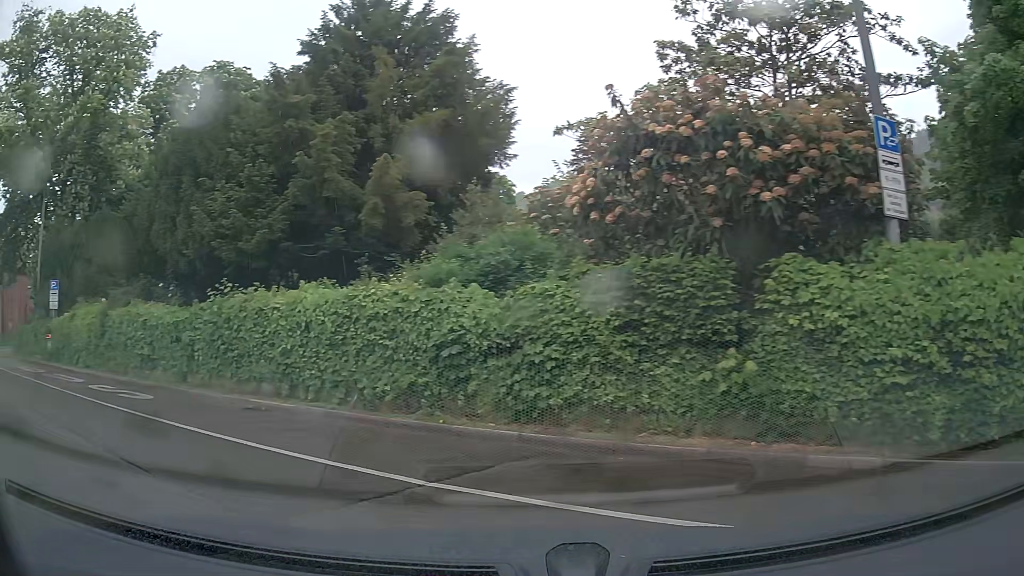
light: Day
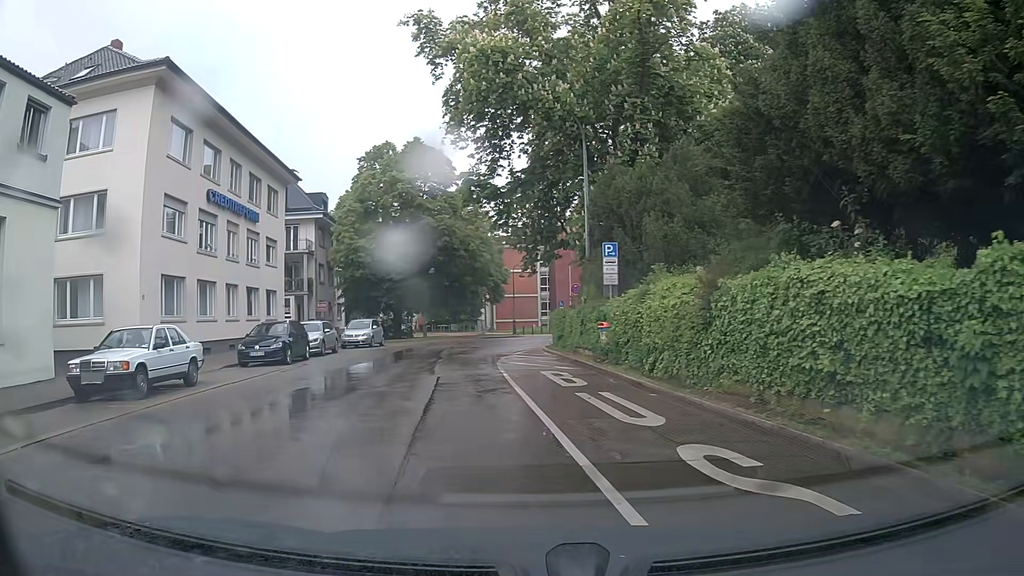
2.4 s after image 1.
(-5.1, +9.3) m; -48°
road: unclassified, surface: asphalt
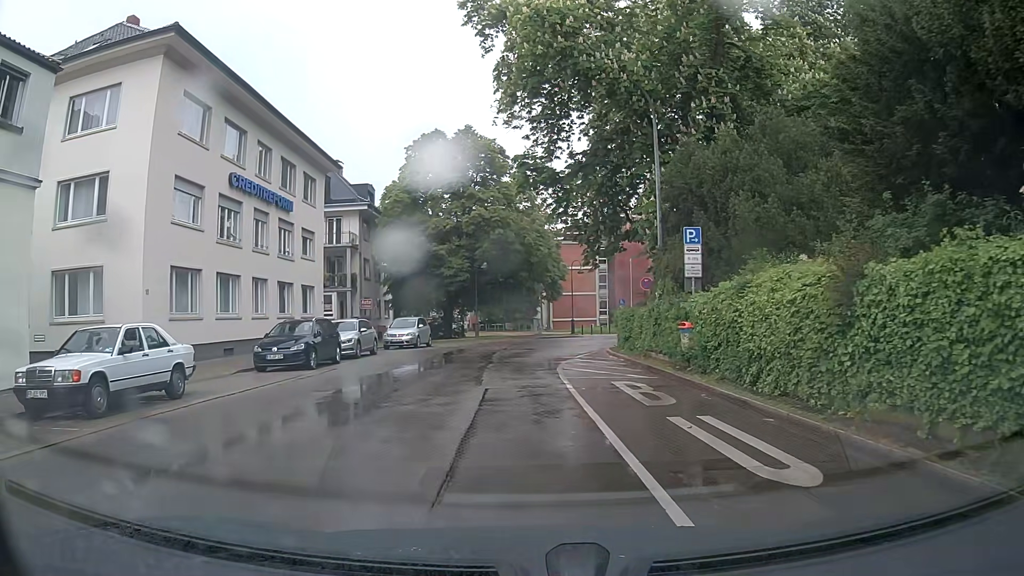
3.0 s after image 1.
(-0.1, +3.3) m; -5°
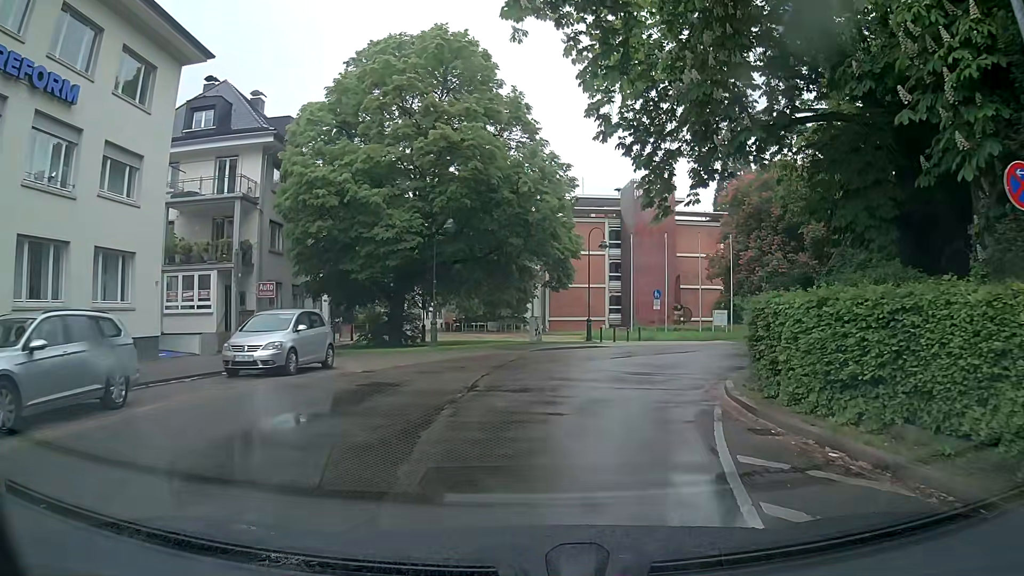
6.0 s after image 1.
(-0.1, +18.1) m; +2°
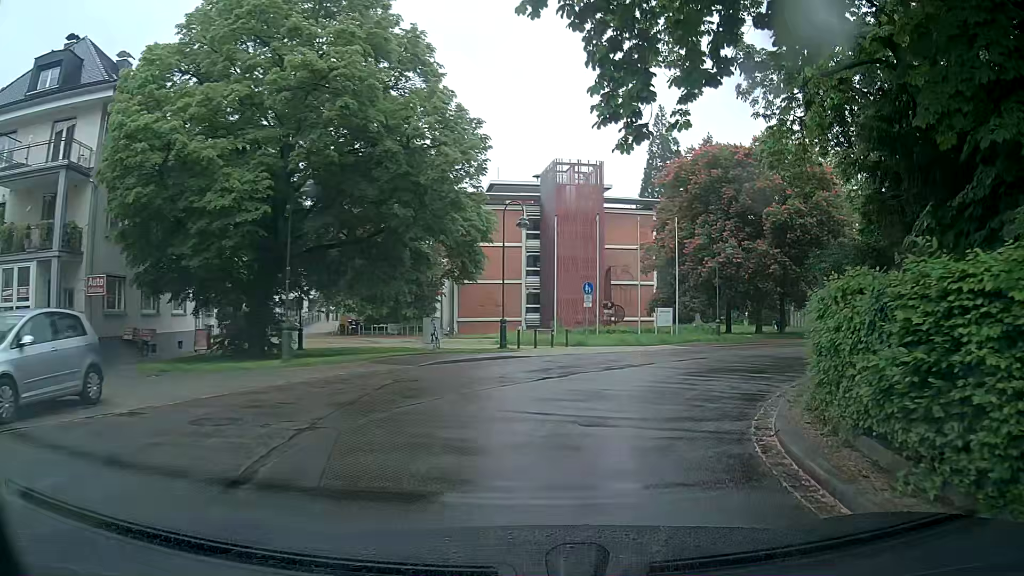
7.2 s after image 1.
(+0.4, +7.5) m; +7°
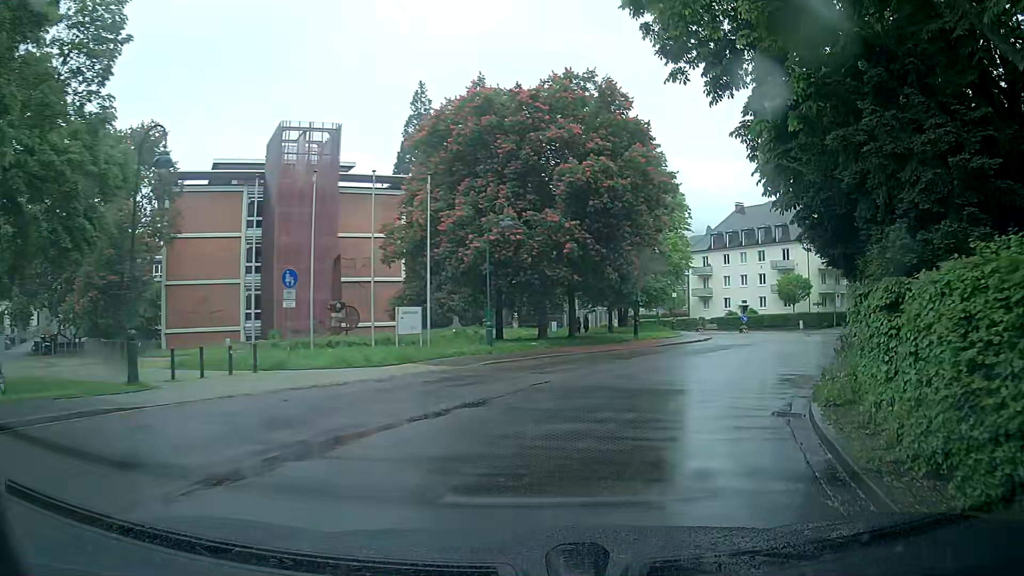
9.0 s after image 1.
(+2.2, +11.0) m; +23°
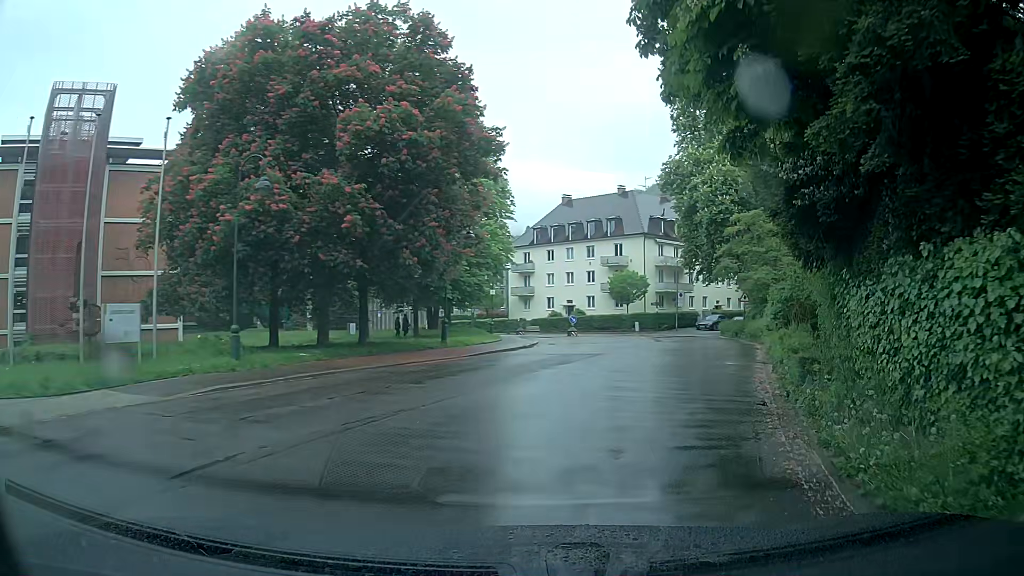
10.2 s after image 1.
(+0.8, +7.3) m; +15°
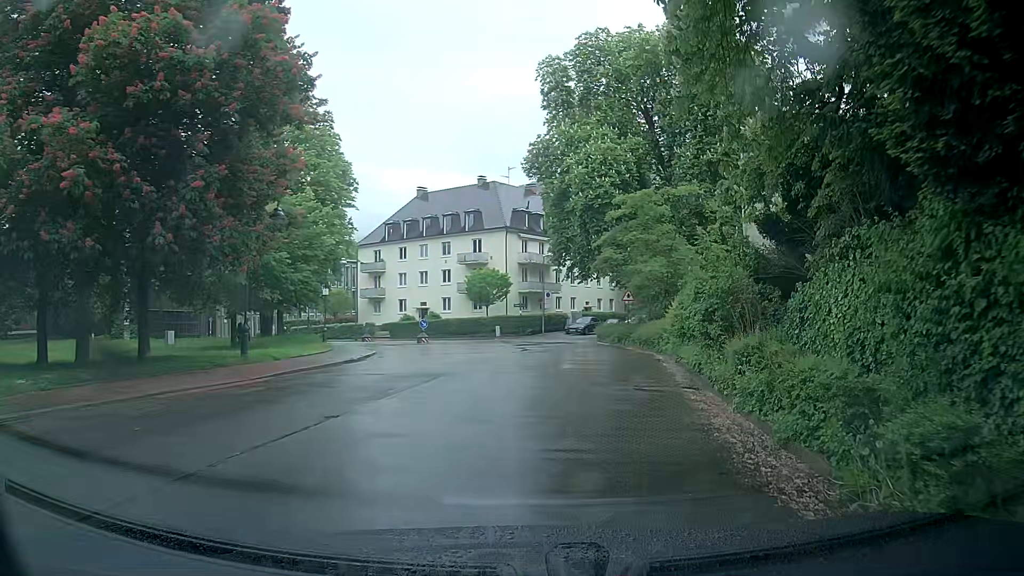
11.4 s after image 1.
(+0.6, +7.2) m; +10°
(+1, +10) (+2, +20) (+3, +30) (+1, +40) (-3, +49) (-10, +56) (-18, +62) (-26, +68) (-34, +74) (-42, +80) m
